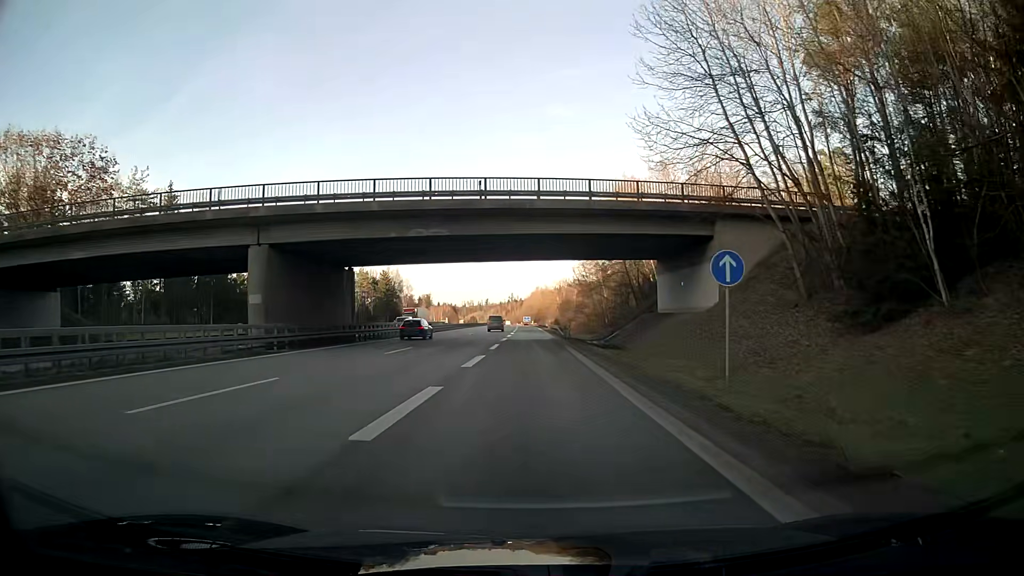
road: motorway_link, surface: asphalt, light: Day
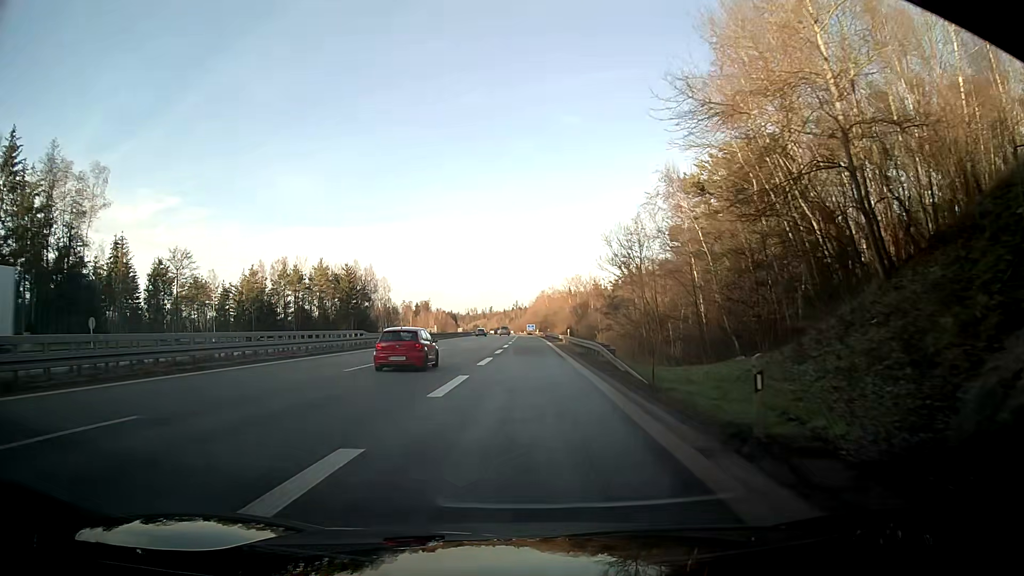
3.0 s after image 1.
(+0.4, +42.7) m; +1°
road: motorway
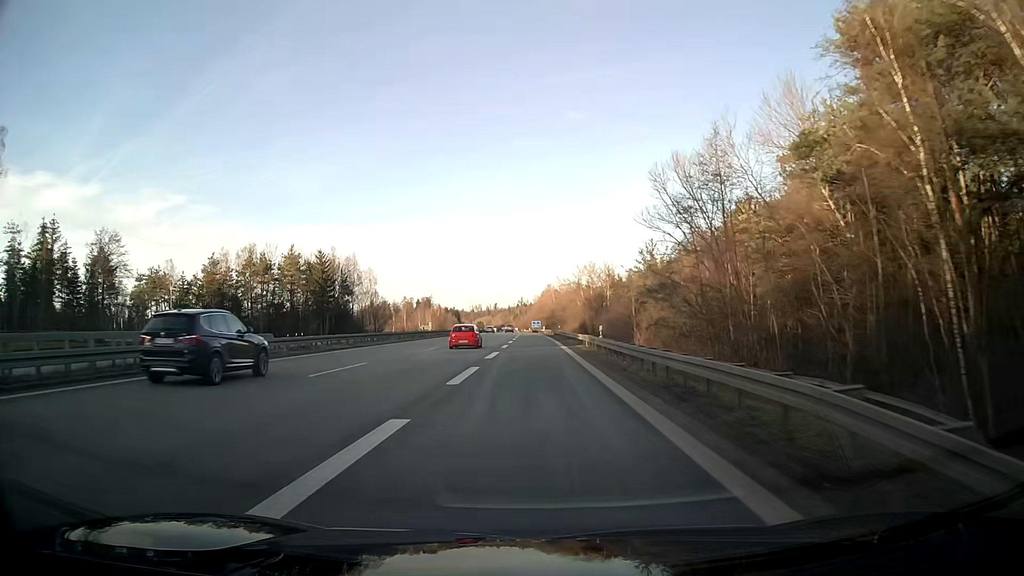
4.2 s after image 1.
(-0.5, +22.4) m; -2°
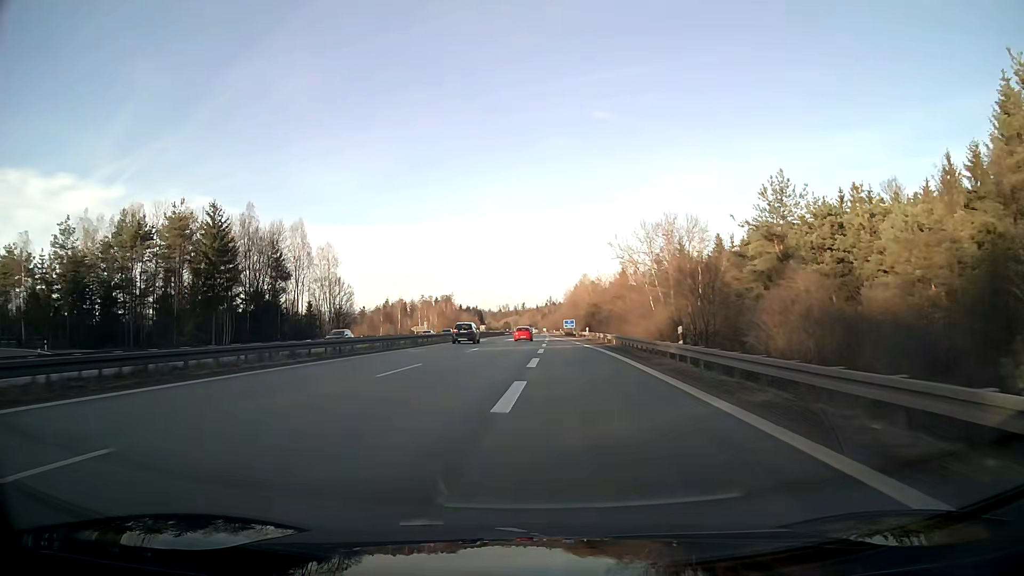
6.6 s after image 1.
(-1.0, +53.8) m; -2°
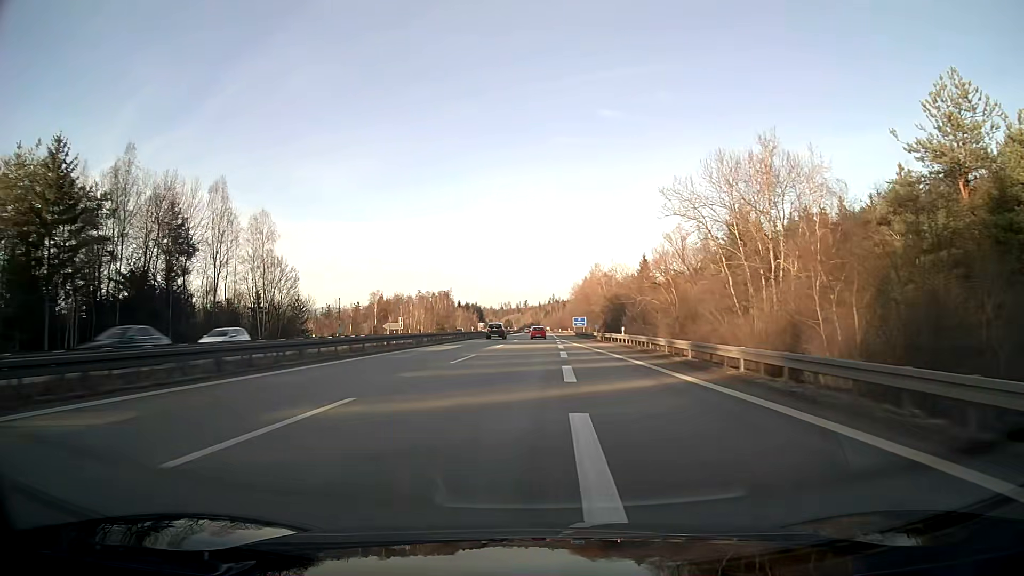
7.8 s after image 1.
(+0.1, +30.6) m; 0°
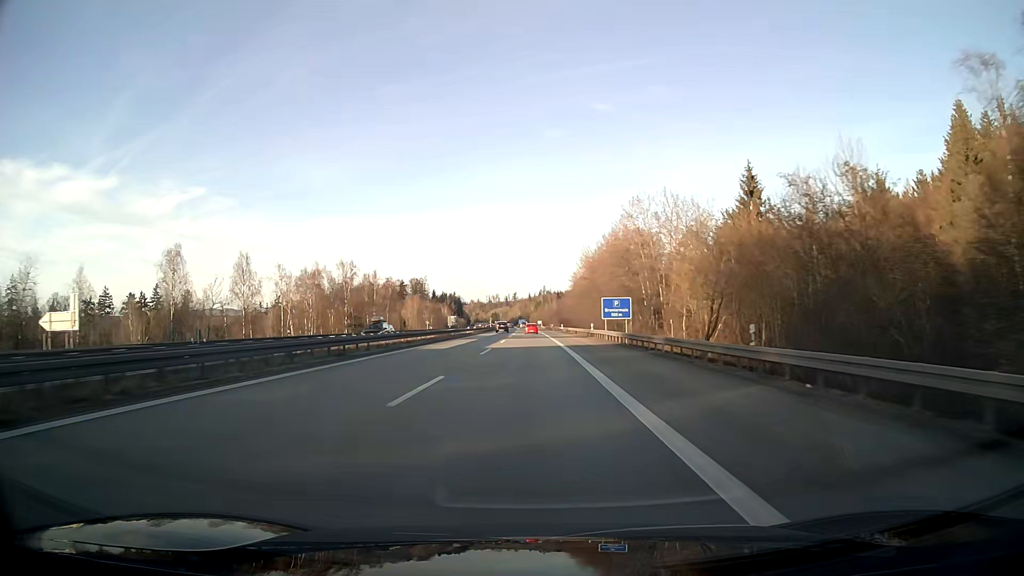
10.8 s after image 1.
(+1.0, +85.4) m; +1°
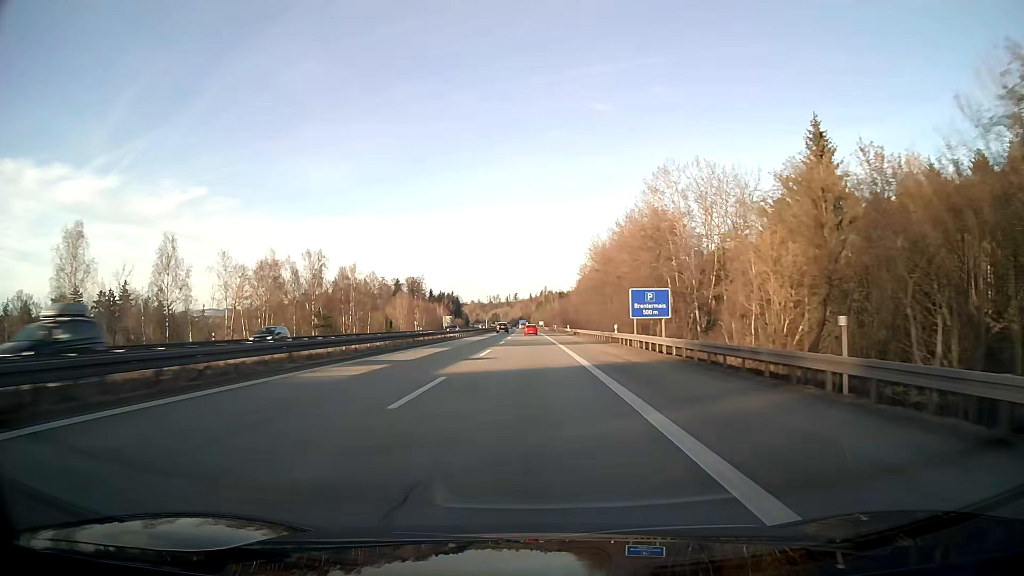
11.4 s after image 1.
(0.0, +18.4) m; 0°
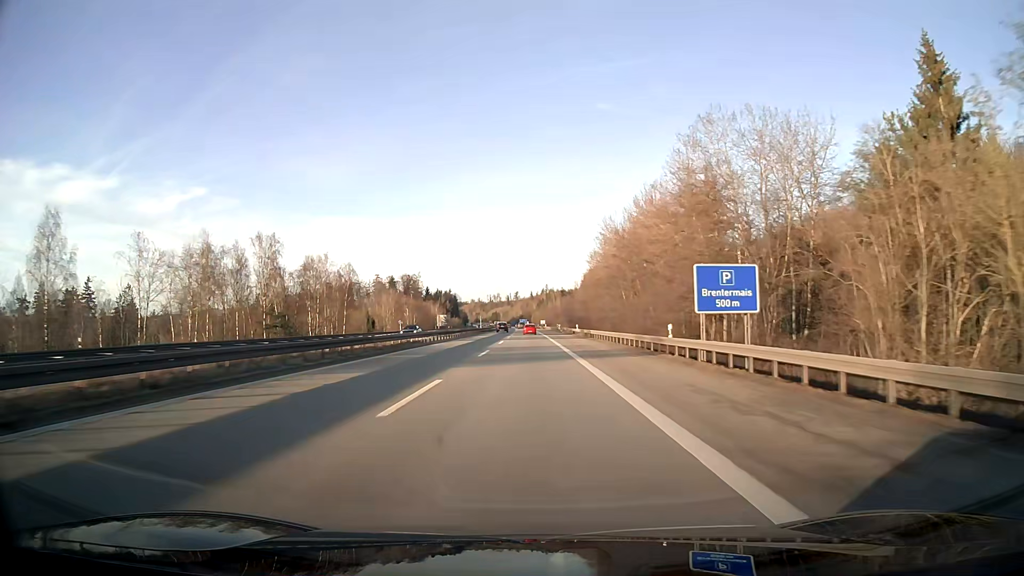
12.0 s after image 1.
(0.0, +18.8) m; 0°
(0, +10) (0, +20) (0, +30) (0, +40) (0, +50) (0, +60) (0, +70) (0, +80) (-1, +90) (-1, +100) m
